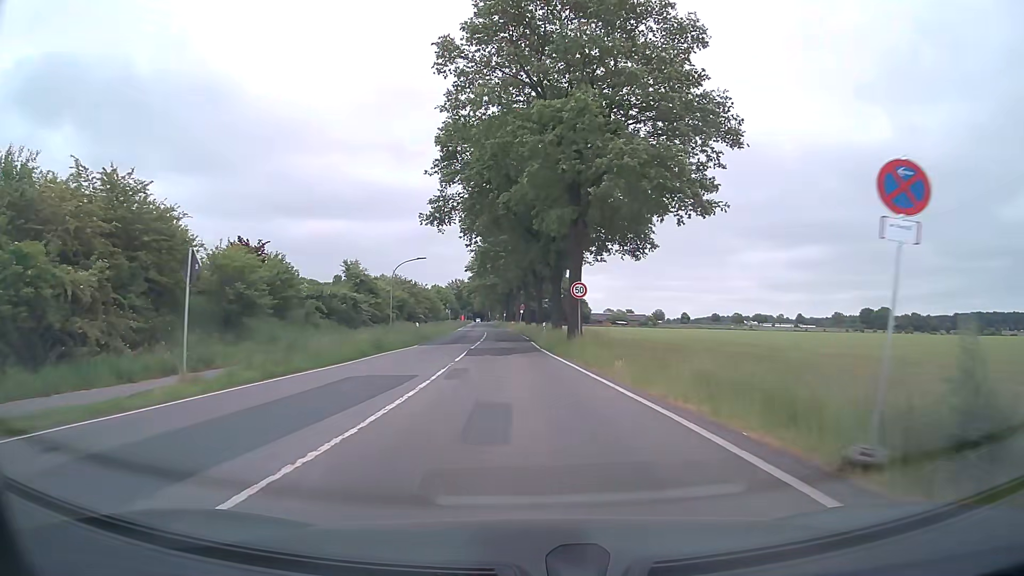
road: tertiary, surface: asphalt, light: Day
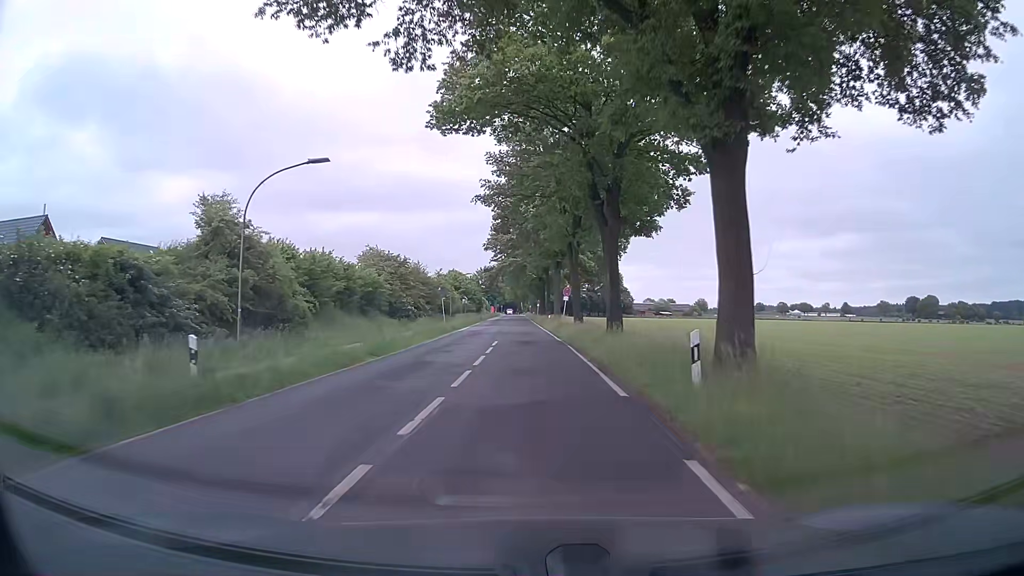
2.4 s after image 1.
(-0.8, +31.2) m; -2°
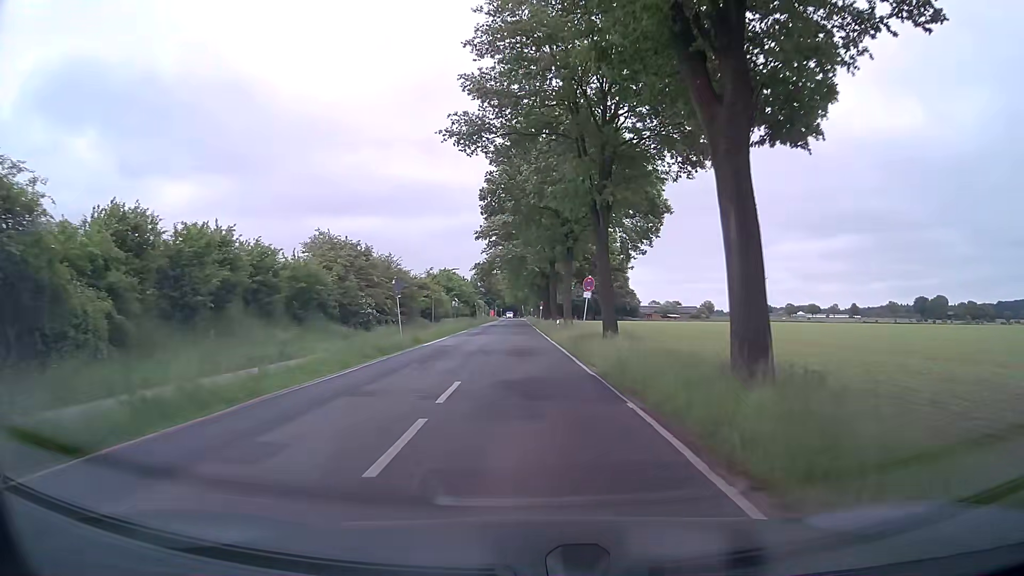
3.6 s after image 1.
(-0.1, +15.5) m; 0°
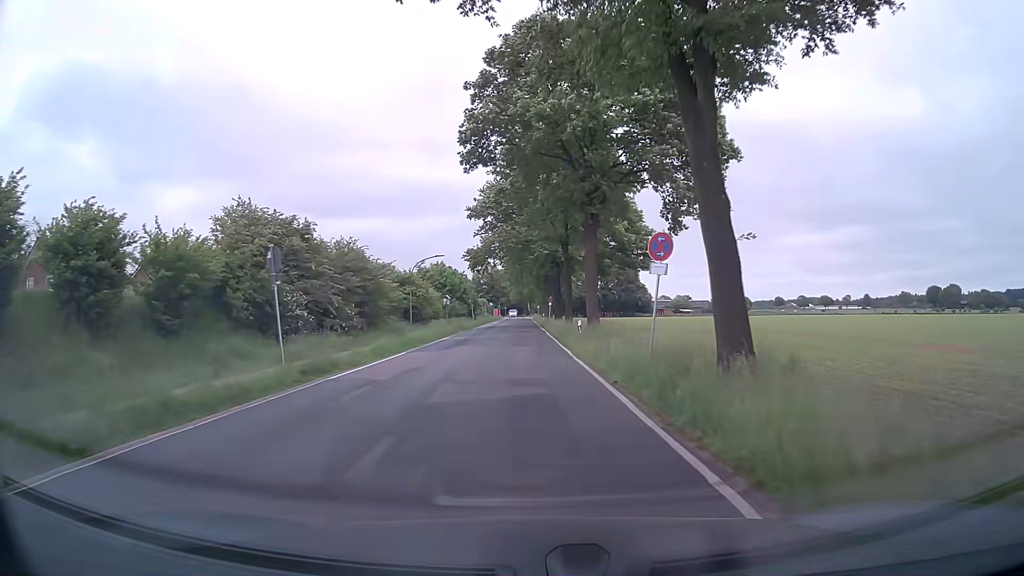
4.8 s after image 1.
(-0.2, +14.8) m; -1°
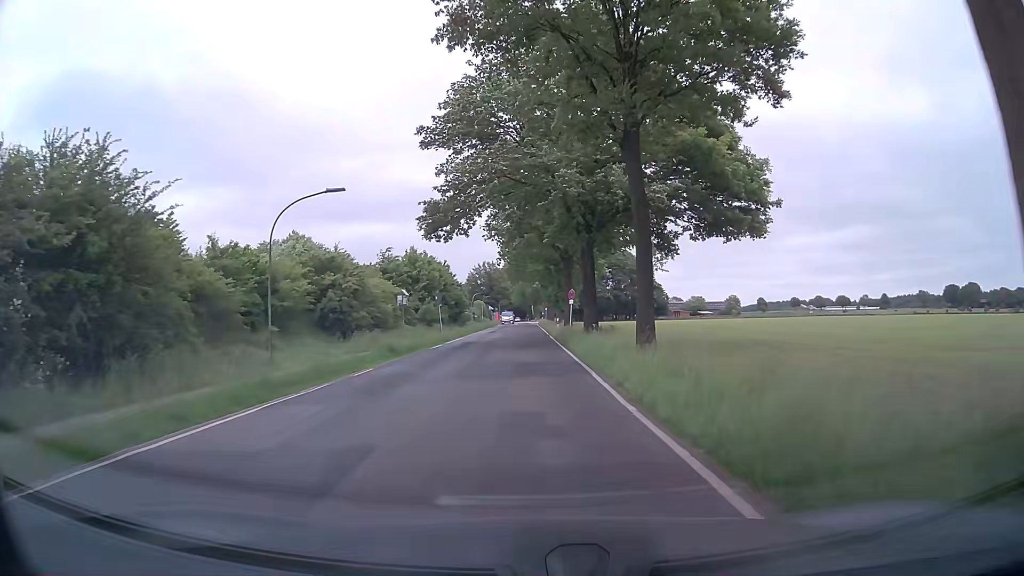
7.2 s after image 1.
(-0.4, +28.5) m; -1°
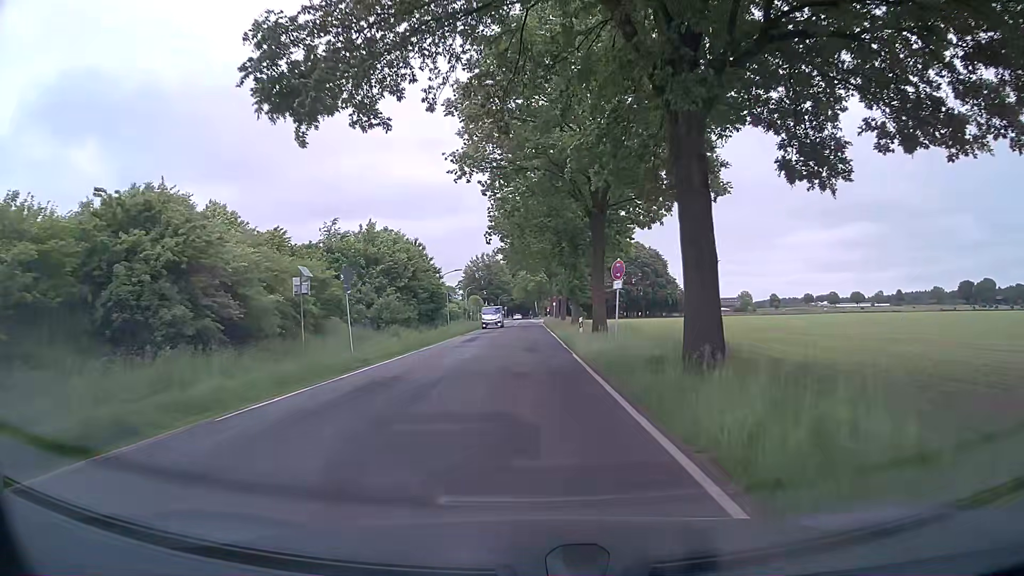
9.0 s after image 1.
(0.0, +21.4) m; 0°
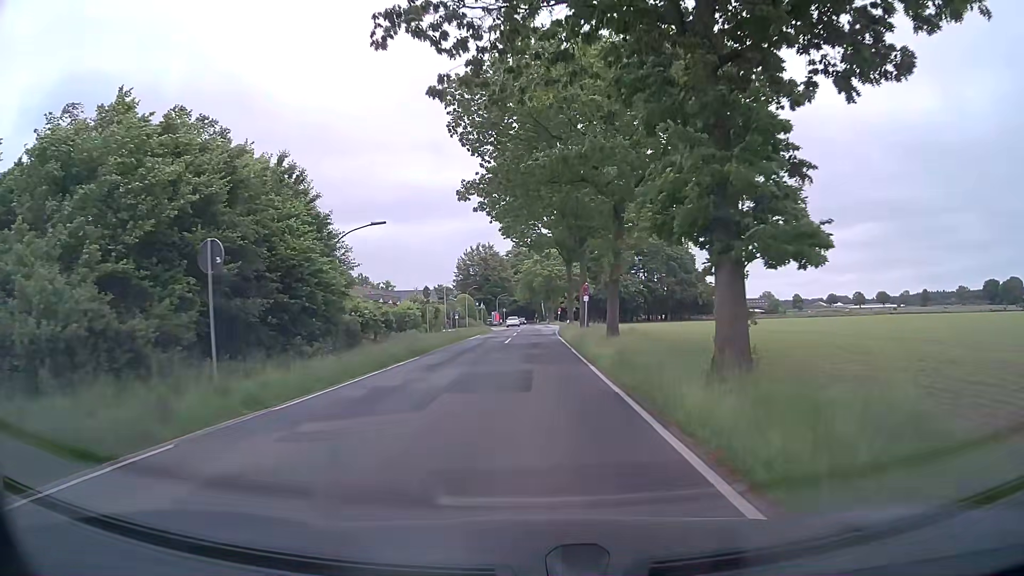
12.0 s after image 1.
(0.0, +35.5) m; -1°
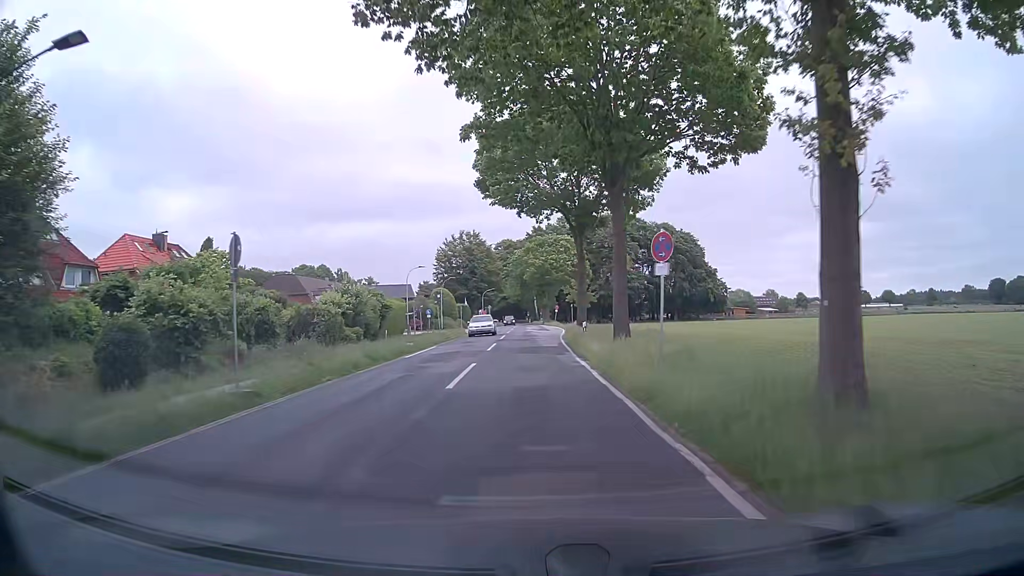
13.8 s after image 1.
(+0.2, +21.2) m; +1°
